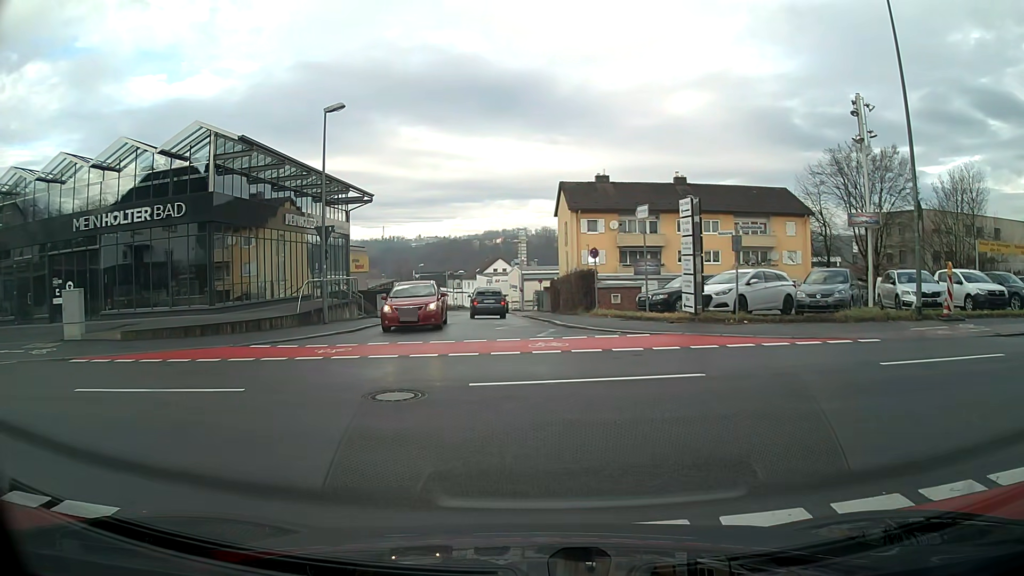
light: Day
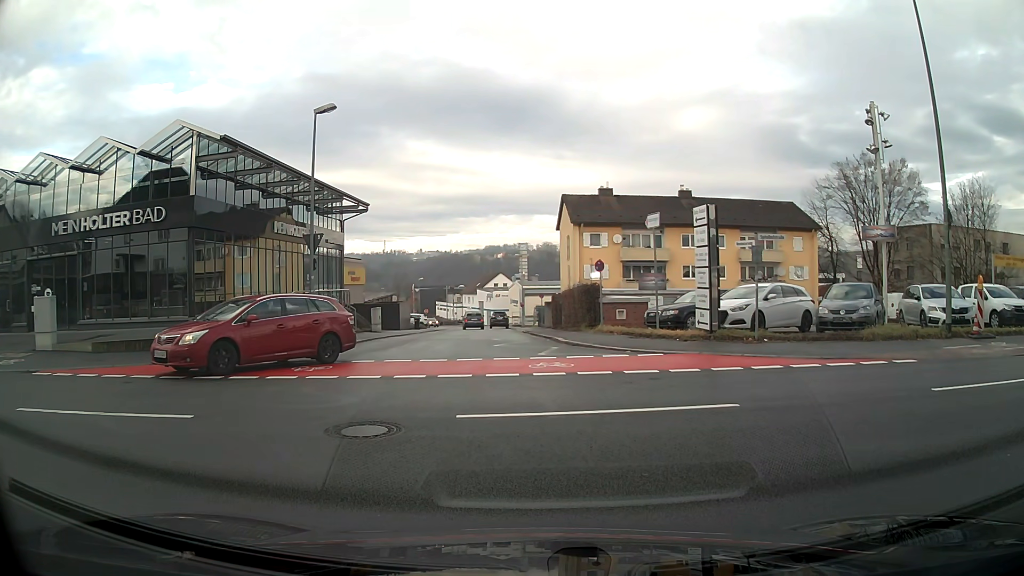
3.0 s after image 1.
(0.0, +1.6) m; 0°
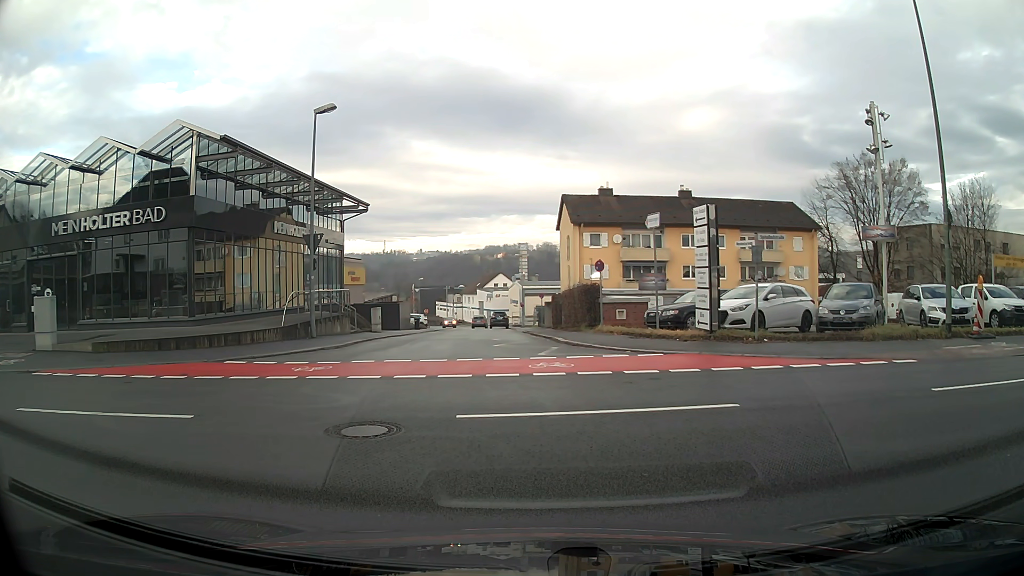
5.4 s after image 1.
(0.0, 0.0) m; 0°
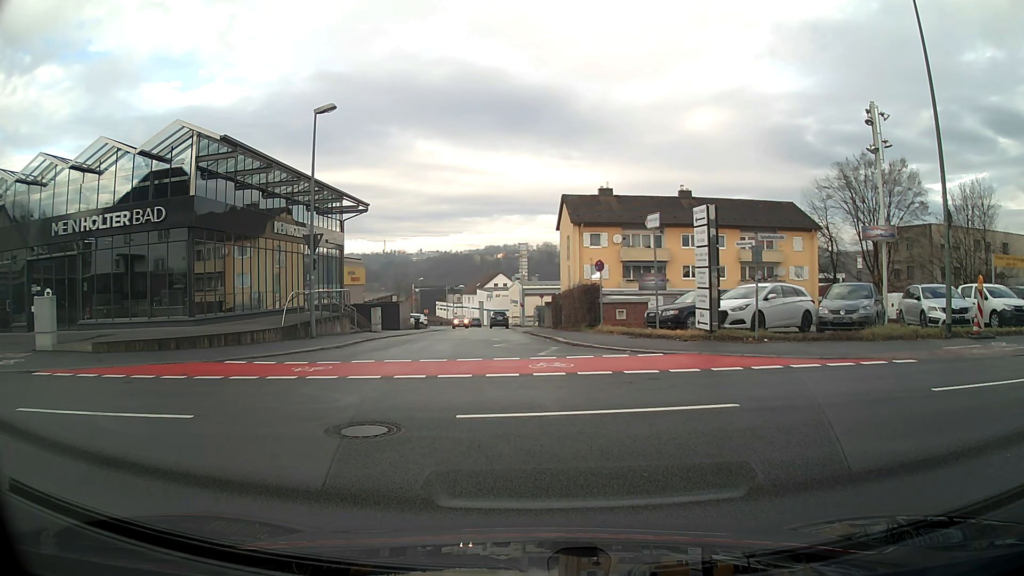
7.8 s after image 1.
(0.0, 0.0) m; 0°
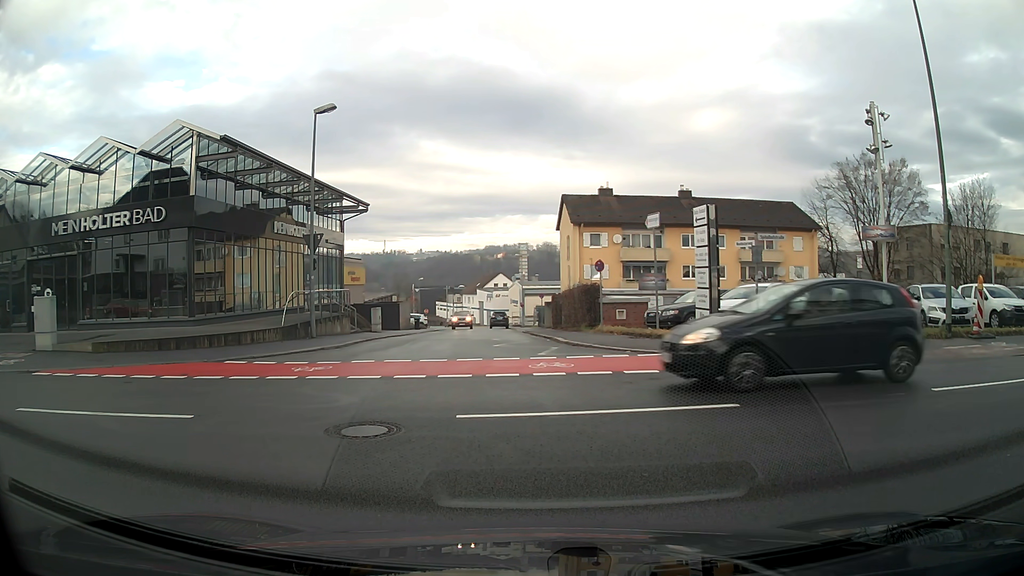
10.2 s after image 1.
(0.0, 0.0) m; 0°
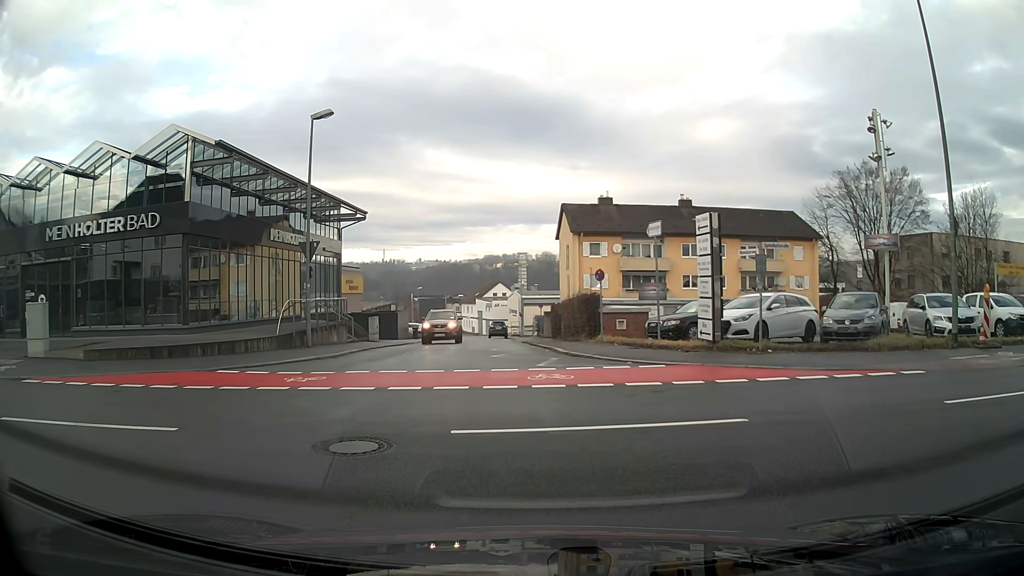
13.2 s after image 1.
(0.0, +0.4) m; +1°
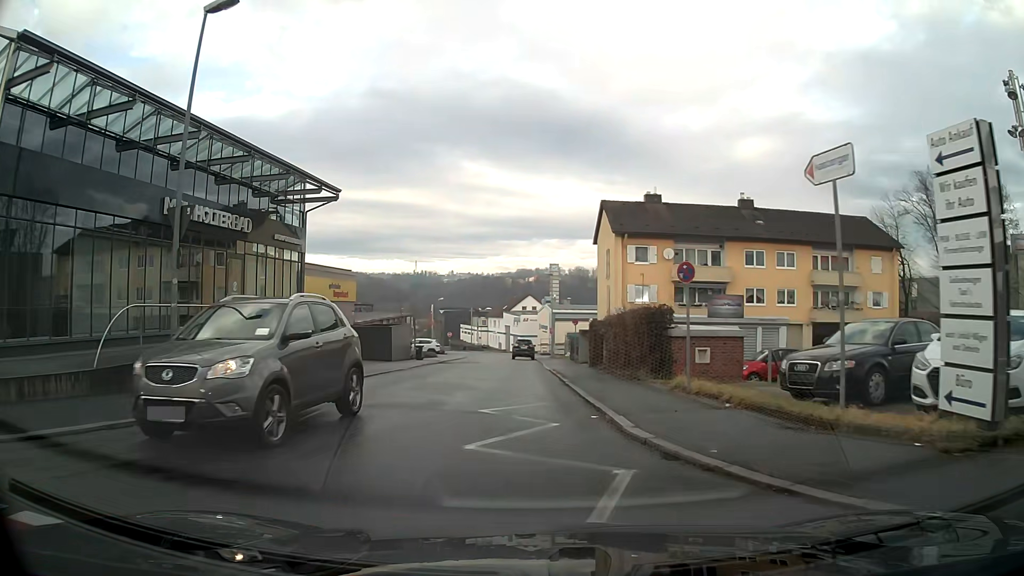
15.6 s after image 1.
(-0.2, +10.8) m; -4°
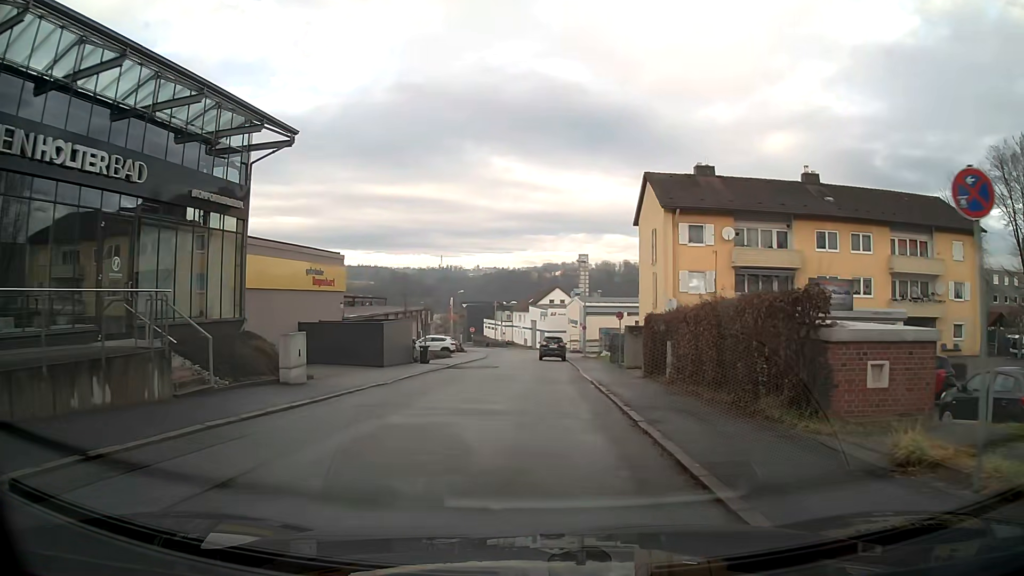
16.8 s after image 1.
(-0.2, +8.4) m; -1°
(0, +10) (-1, +20) (-1, +30) (-2, +40) (-2, +50) (-2, +60) (-2, +70) (-2, +80) (-4, +90) (-6, +99) m
